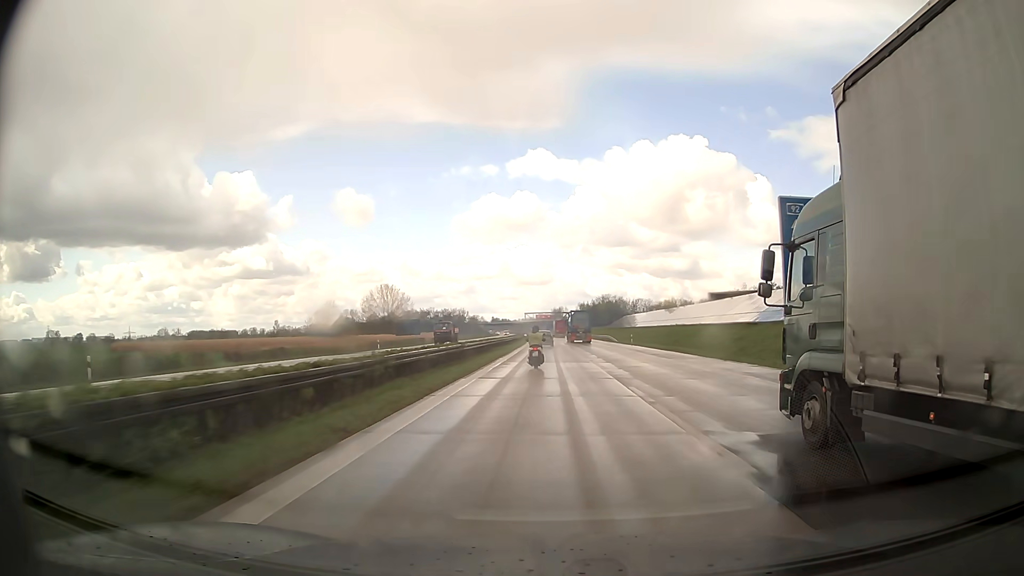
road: motorway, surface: asphalt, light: Day
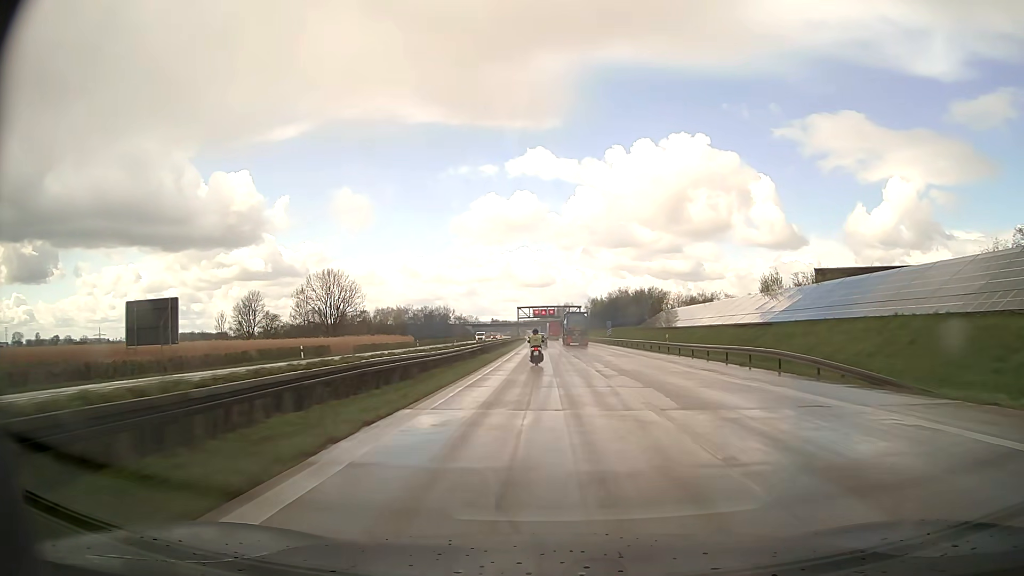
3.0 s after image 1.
(-0.4, +72.6) m; 0°
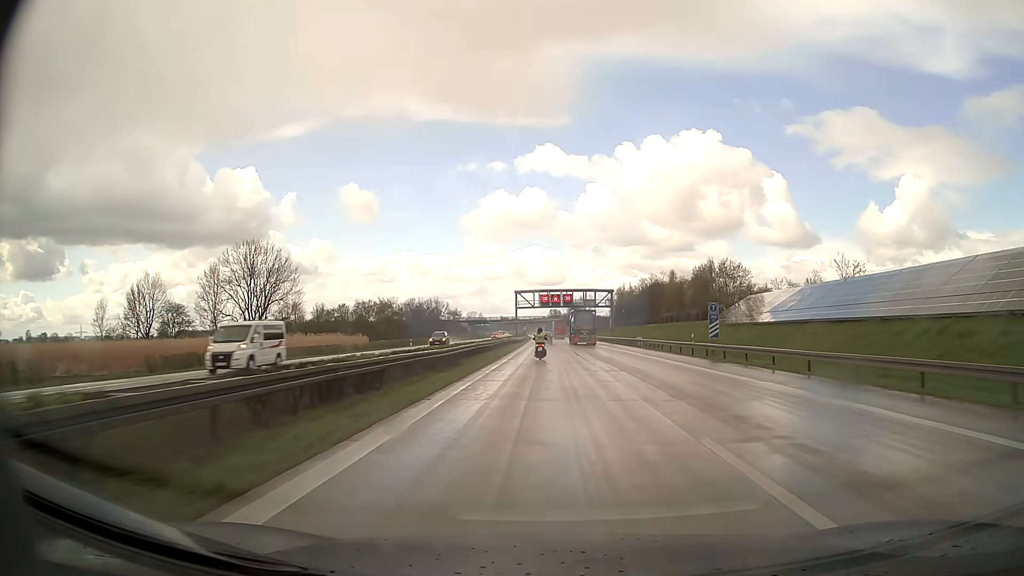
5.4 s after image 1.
(-0.7, +59.1) m; -1°
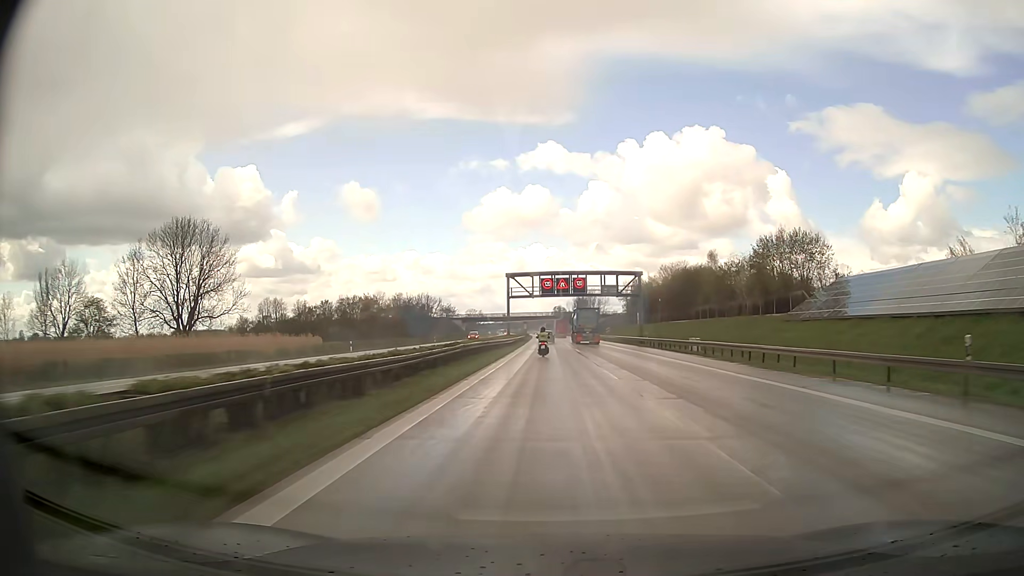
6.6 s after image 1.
(-0.1, +30.1) m; 0°
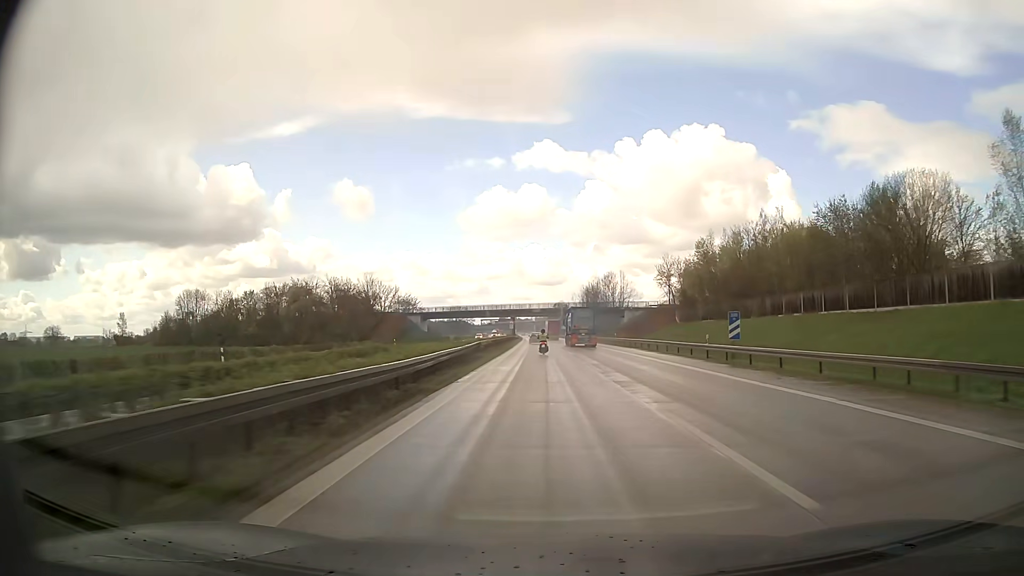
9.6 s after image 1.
(-0.4, +76.1) m; 0°
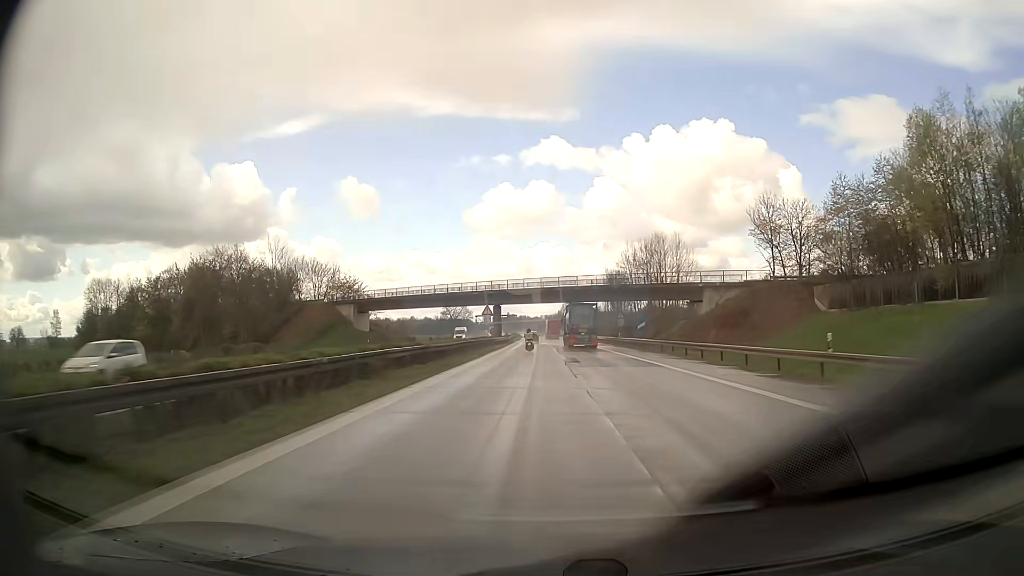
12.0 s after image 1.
(0.0, +62.4) m; -1°
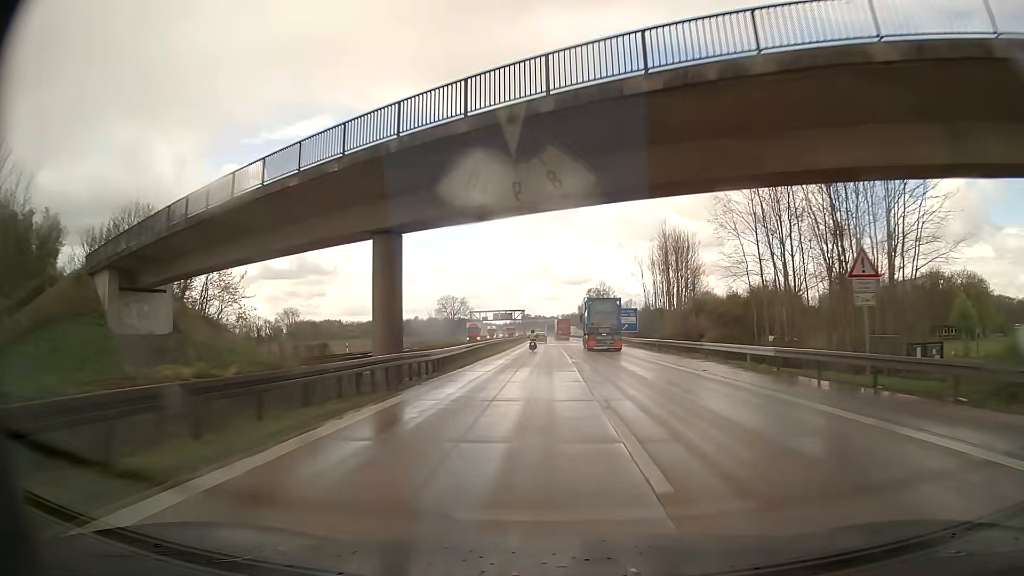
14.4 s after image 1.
(-0.6, +63.8) m; -1°
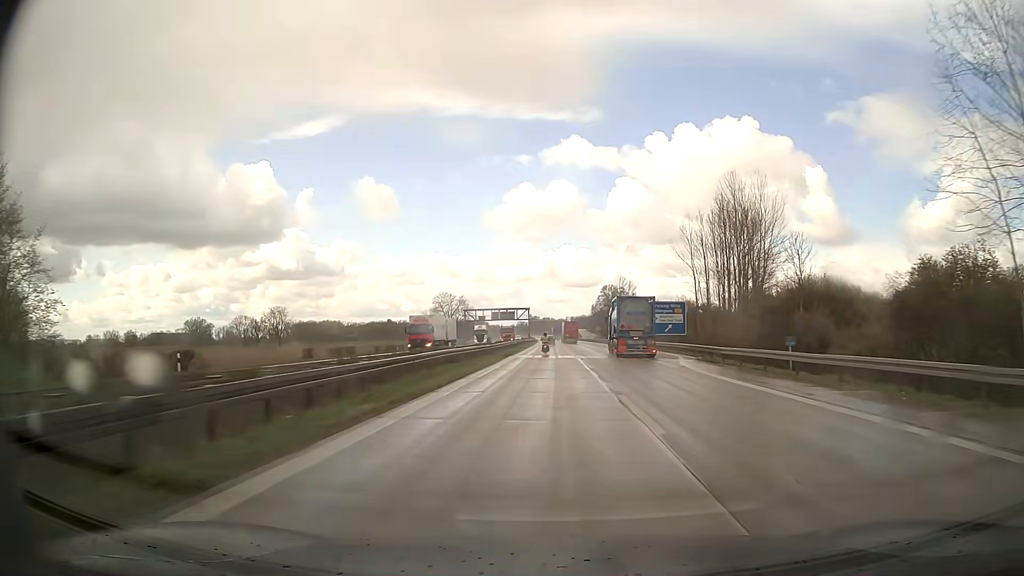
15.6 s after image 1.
(-0.2, +32.6) m; 0°
(0, +10) (0, +20) (0, +30) (0, +40) (0, +50) (0, +60) (0, +70) (0, +80) (0, +90) (0, +100) m
